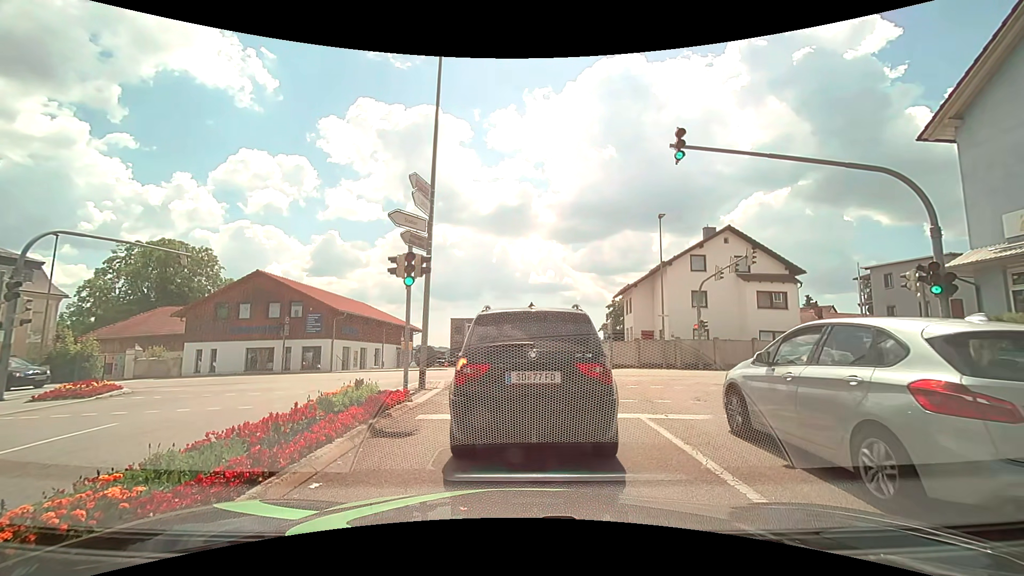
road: tertiary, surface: asphalt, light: Day
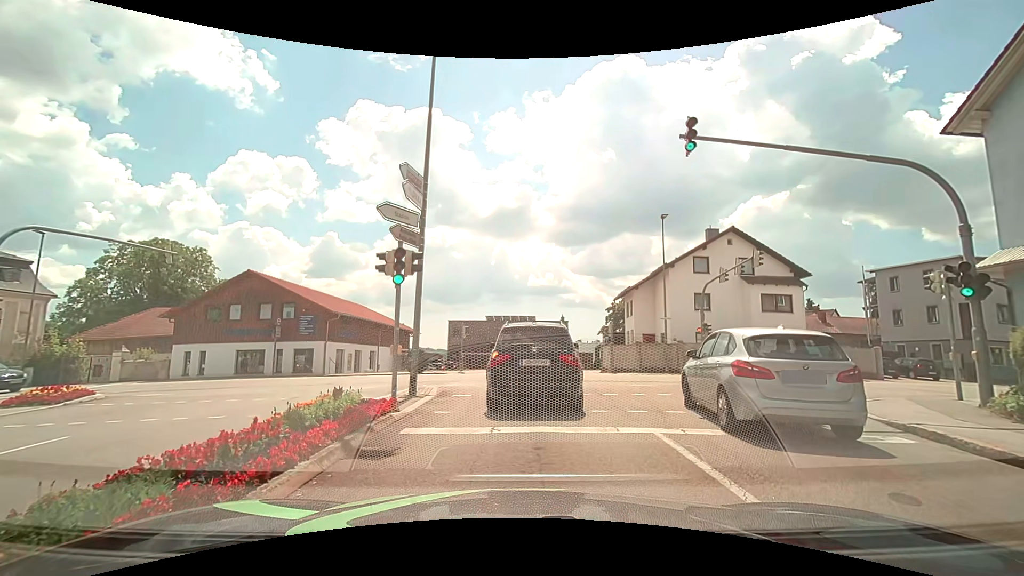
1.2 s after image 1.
(0.0, +1.1) m; -2°
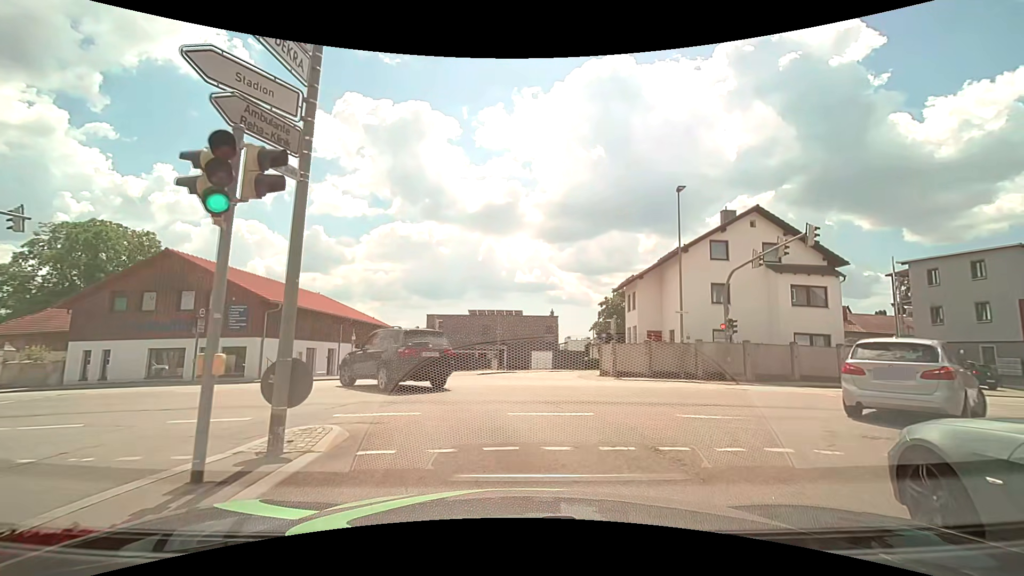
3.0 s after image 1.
(+0.2, +6.5) m; +2°
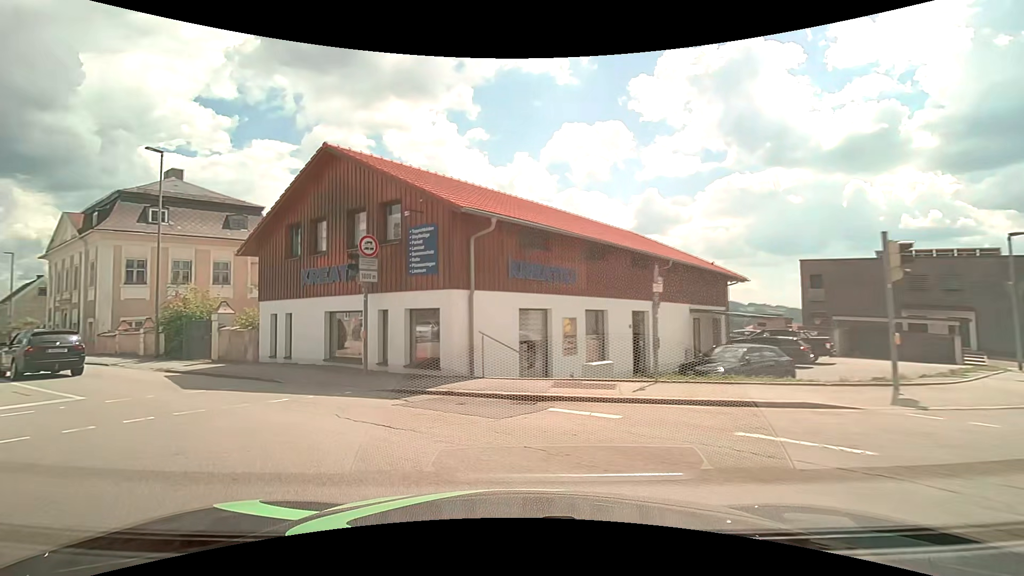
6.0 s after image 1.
(-3.6, +17.3) m; -39°
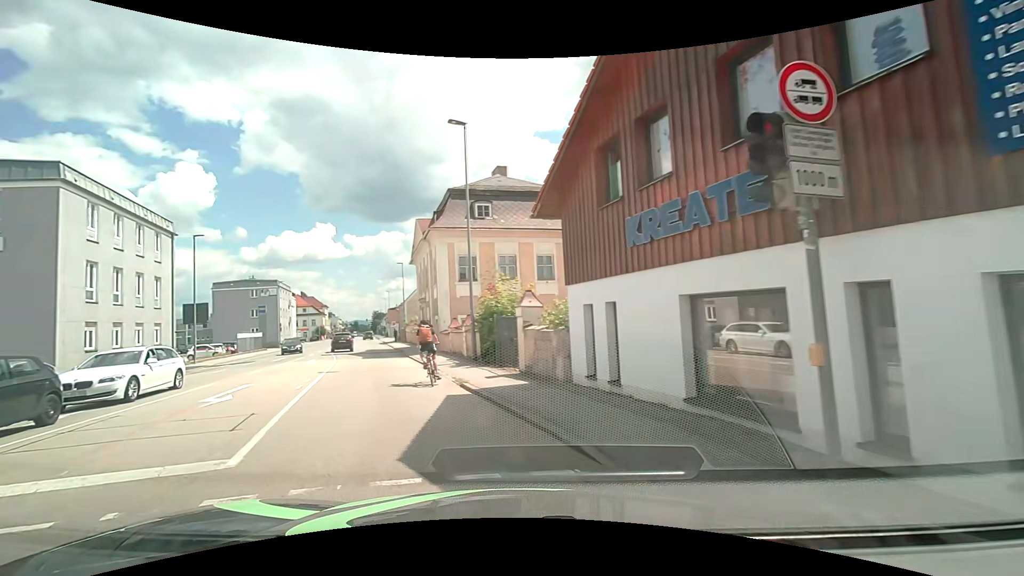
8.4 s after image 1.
(-2.4, +8.4) m; -36°
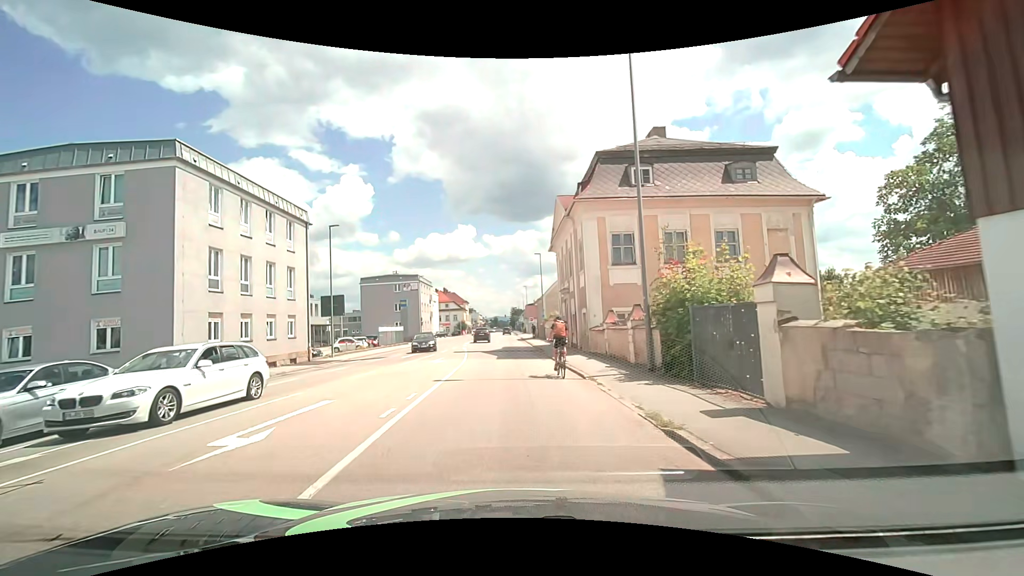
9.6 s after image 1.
(-1.1, +6.5) m; -15°
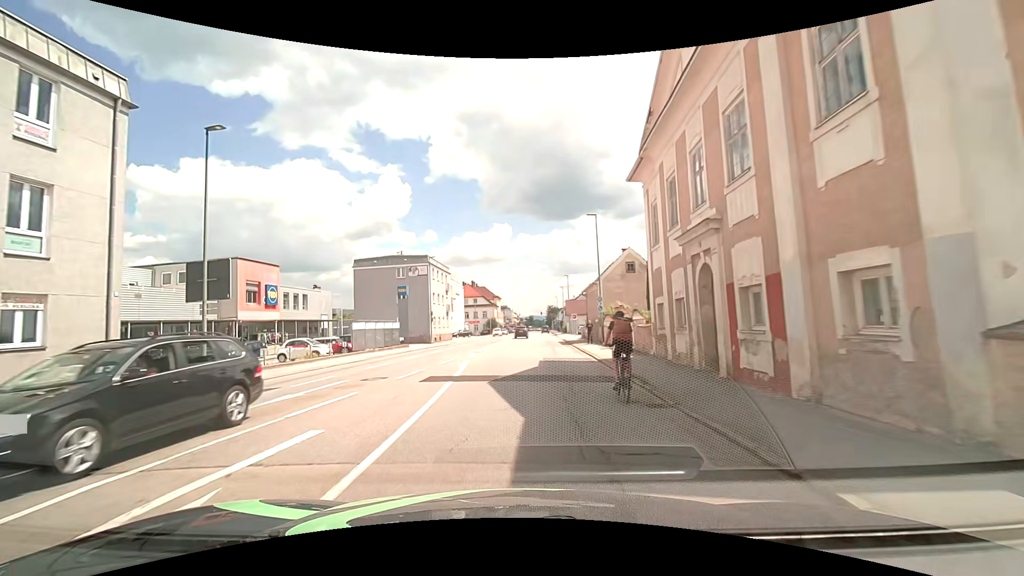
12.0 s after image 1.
(-0.3, +20.0) m; -3°
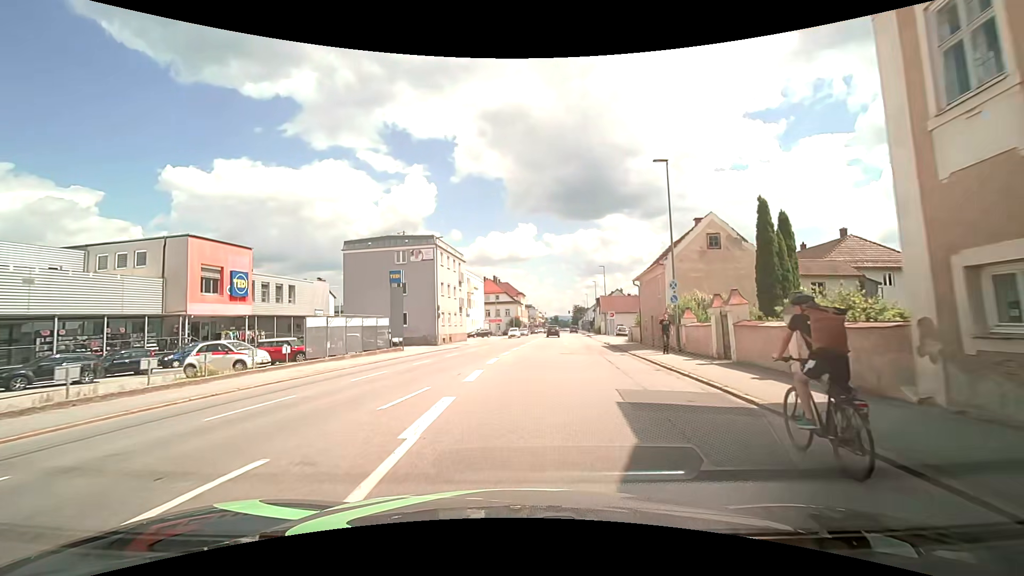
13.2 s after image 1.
(-0.4, +12.5) m; -3°
